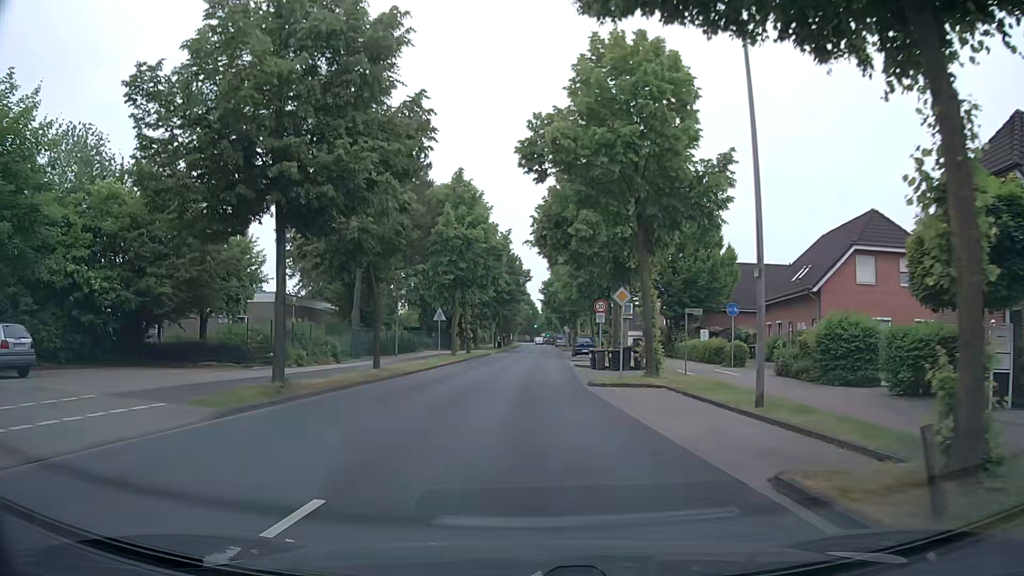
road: tertiary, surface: asphalt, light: Day
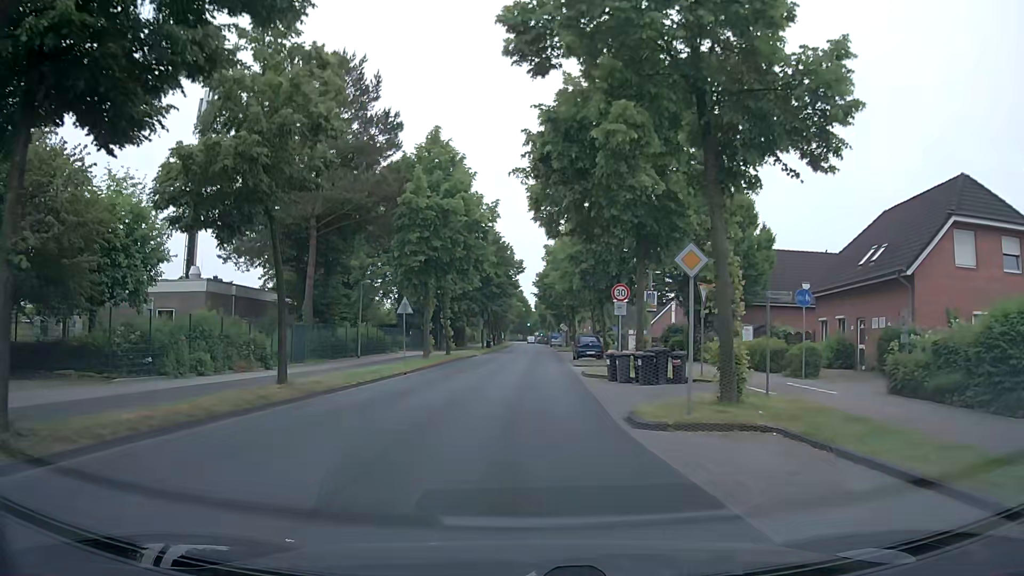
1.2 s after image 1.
(+0.1, +9.2) m; +1°
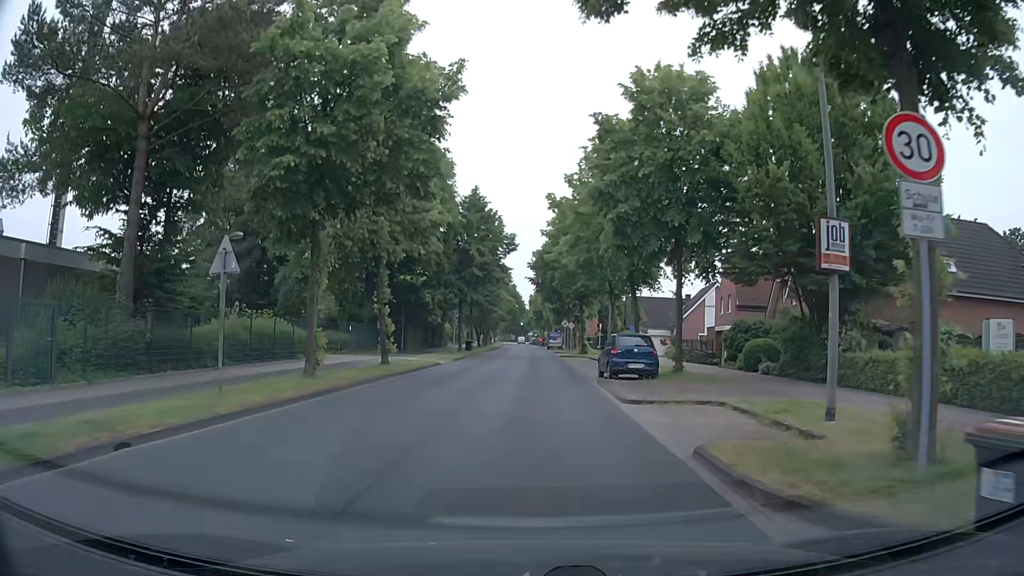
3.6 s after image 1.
(0.0, +18.5) m; +1°
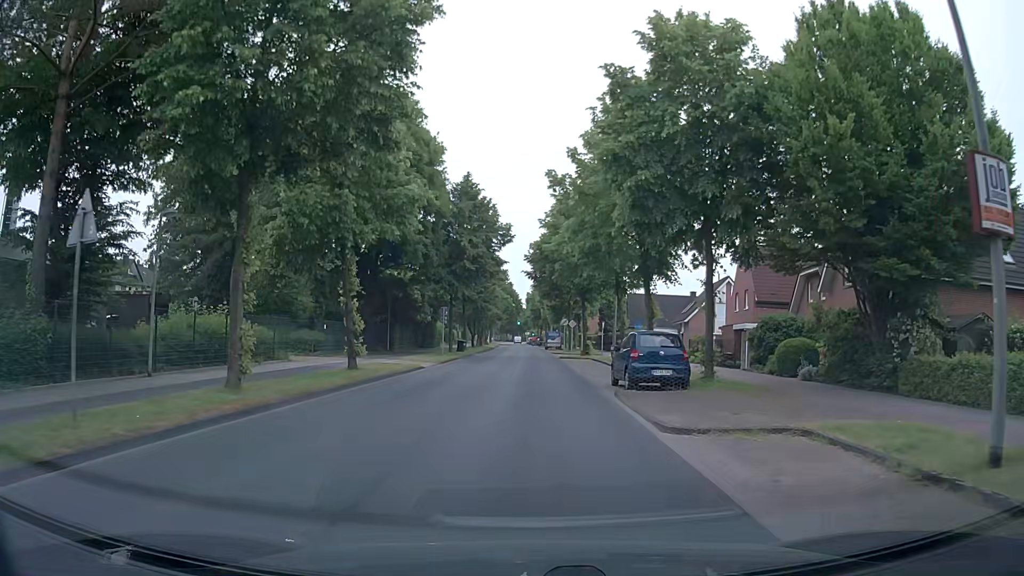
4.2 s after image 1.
(0.0, +4.6) m; 0°
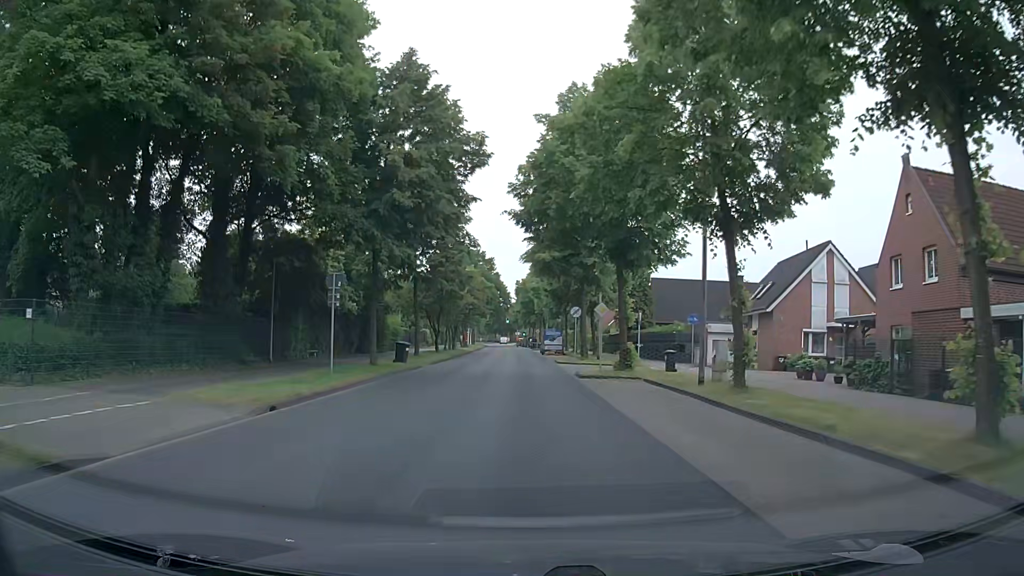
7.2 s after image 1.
(+0.1, +23.1) m; 0°
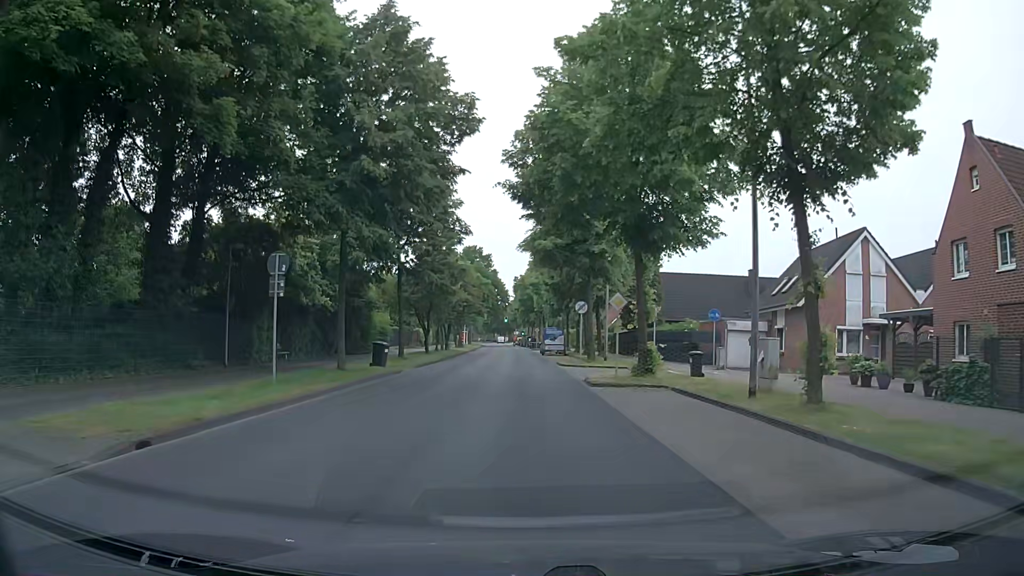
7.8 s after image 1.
(0.0, +4.6) m; +1°
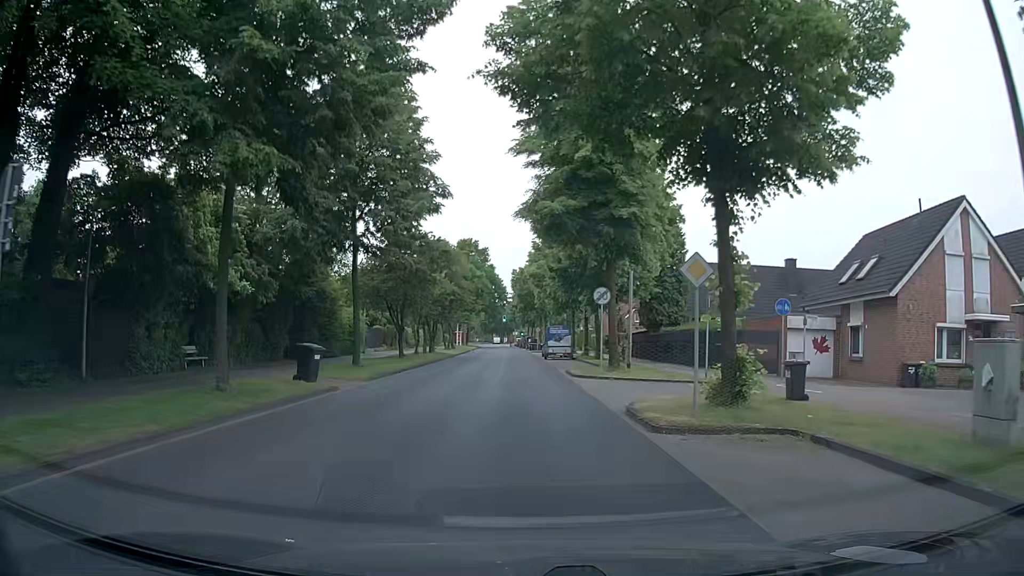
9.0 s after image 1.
(-0.1, +9.3) m; 0°
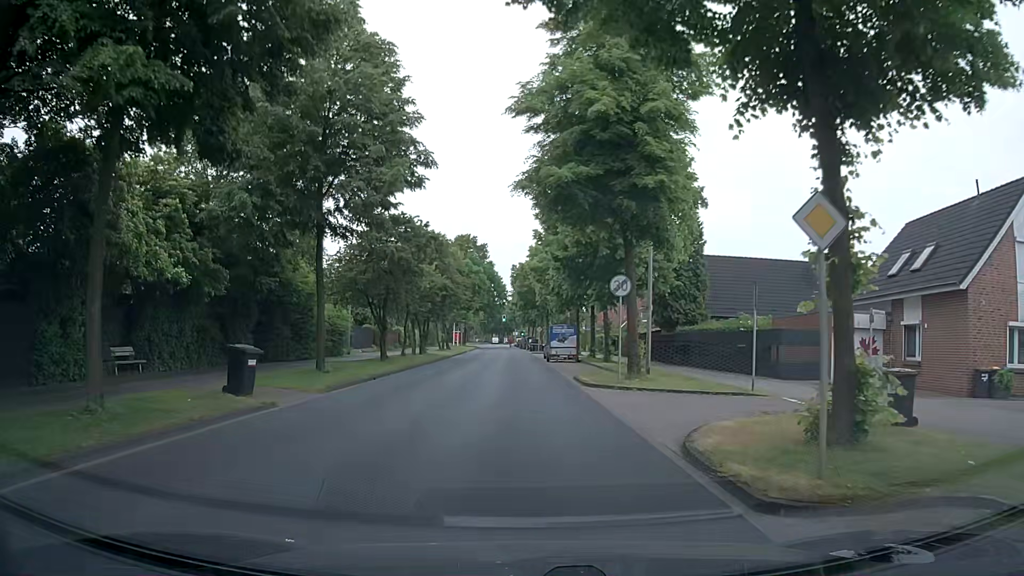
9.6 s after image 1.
(0.0, +4.7) m; 0°
(0, +10) (0, +20) (0, +30) (-1, +40) (-1, +50) (-1, +60) (-2, +70) (-2, +80) (-3, +90) (-3, +100) m
